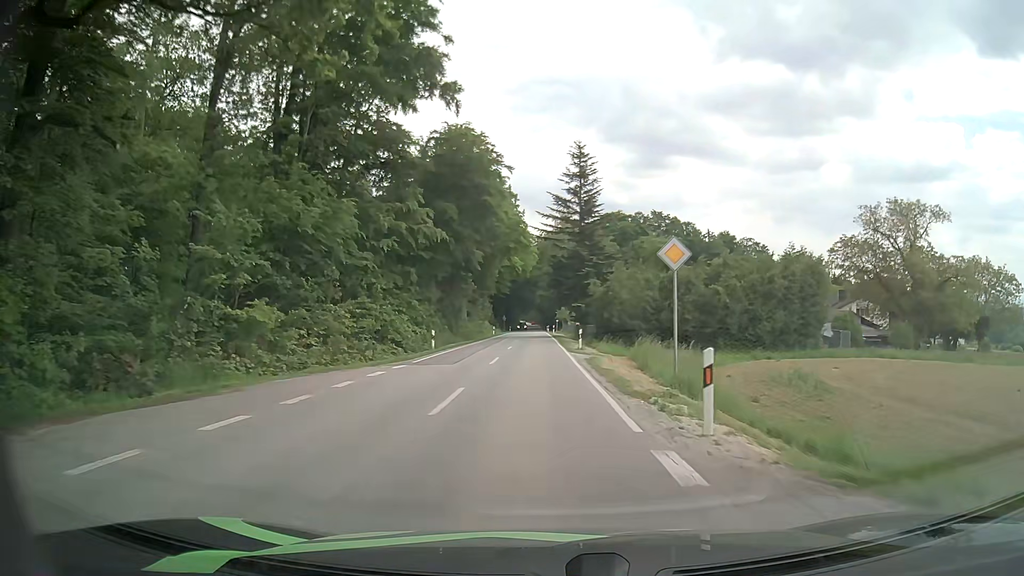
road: secondary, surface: asphalt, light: Day
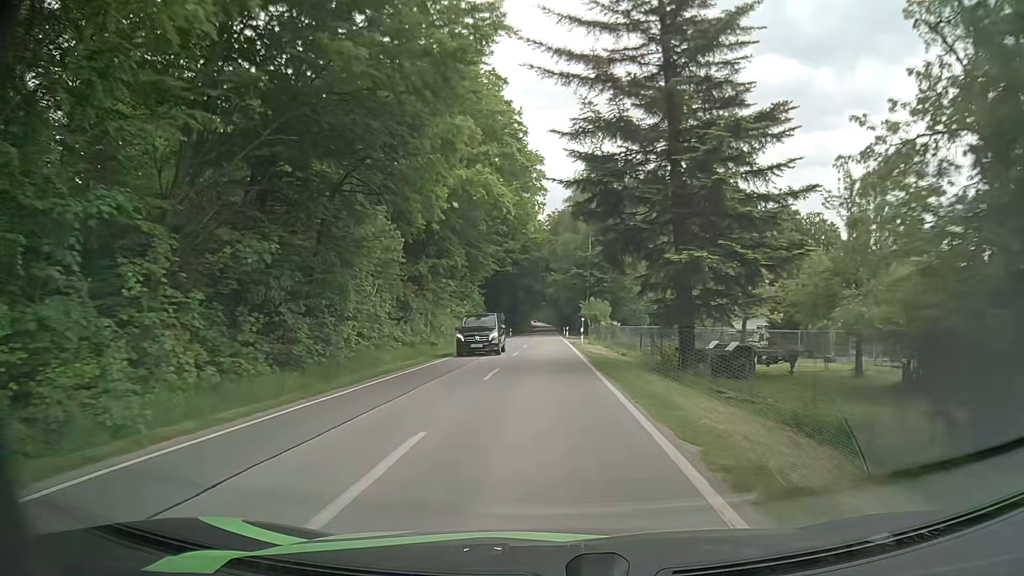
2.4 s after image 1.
(-0.3, +41.4) m; -1°
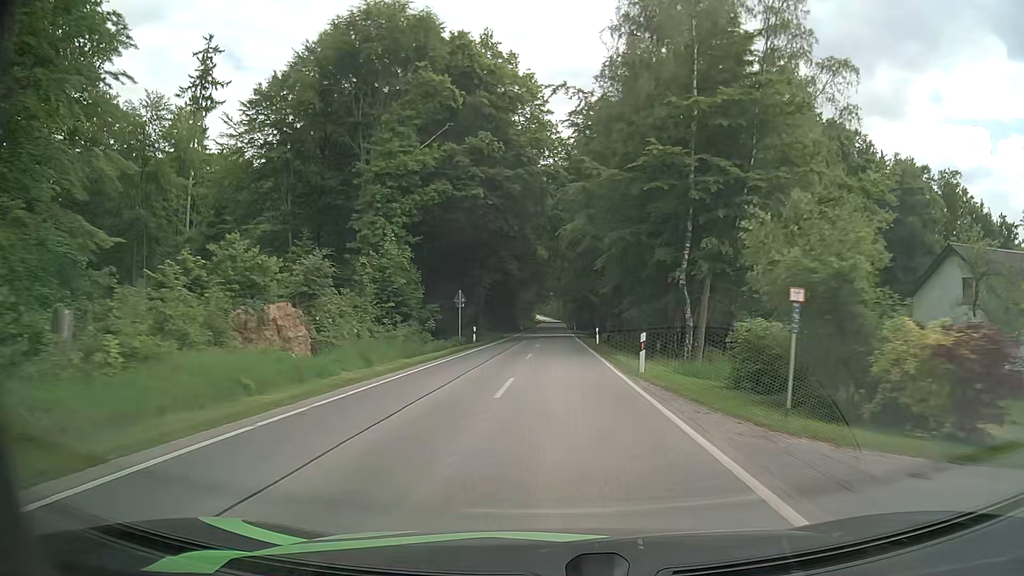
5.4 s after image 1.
(-0.4, +51.9) m; -1°
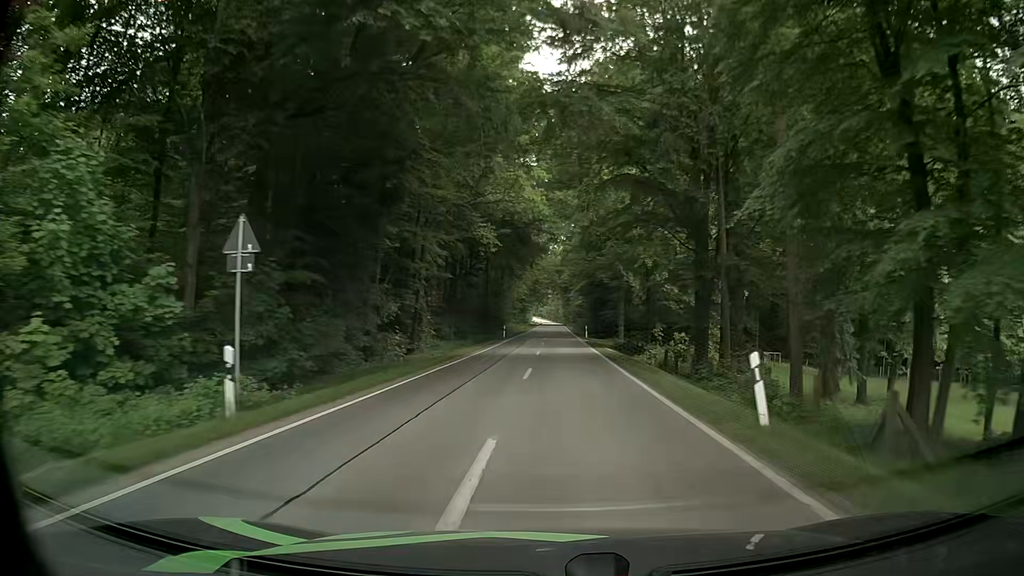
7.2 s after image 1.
(0.0, +31.4) m; 0°
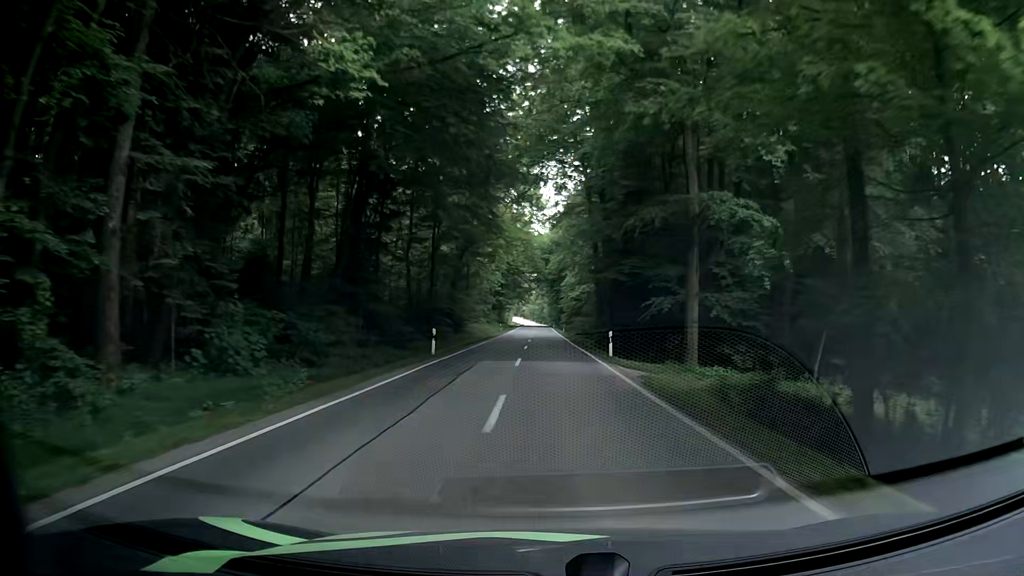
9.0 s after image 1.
(+0.4, +31.6) m; +1°
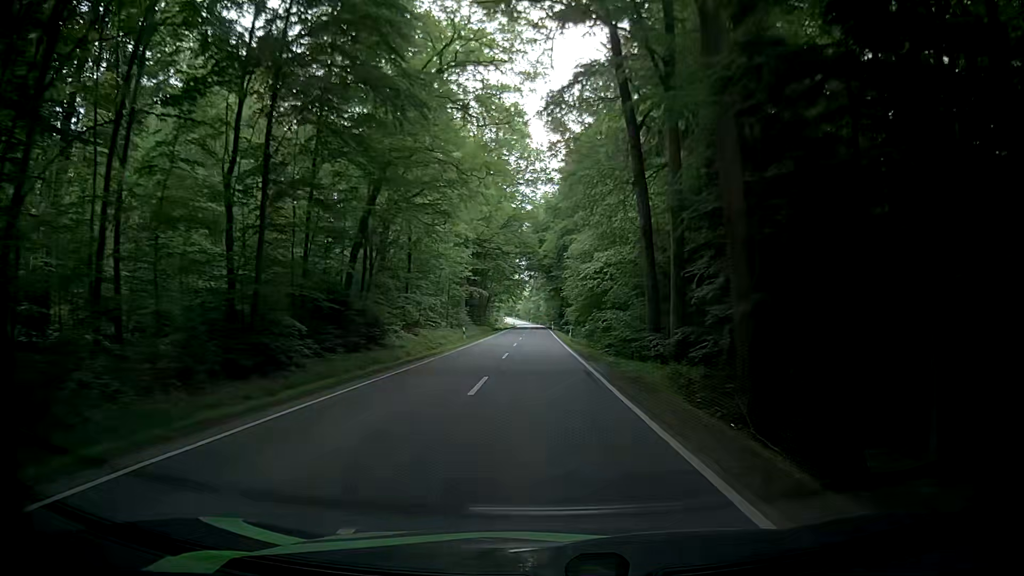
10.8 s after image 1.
(+0.6, +31.7) m; +1°
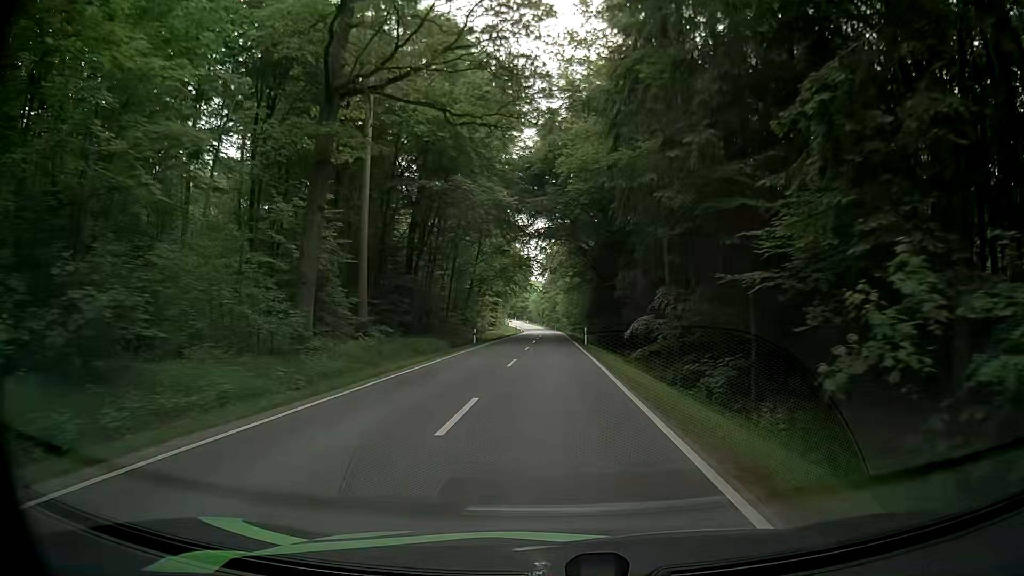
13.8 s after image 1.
(-0.1, +52.9) m; -1°
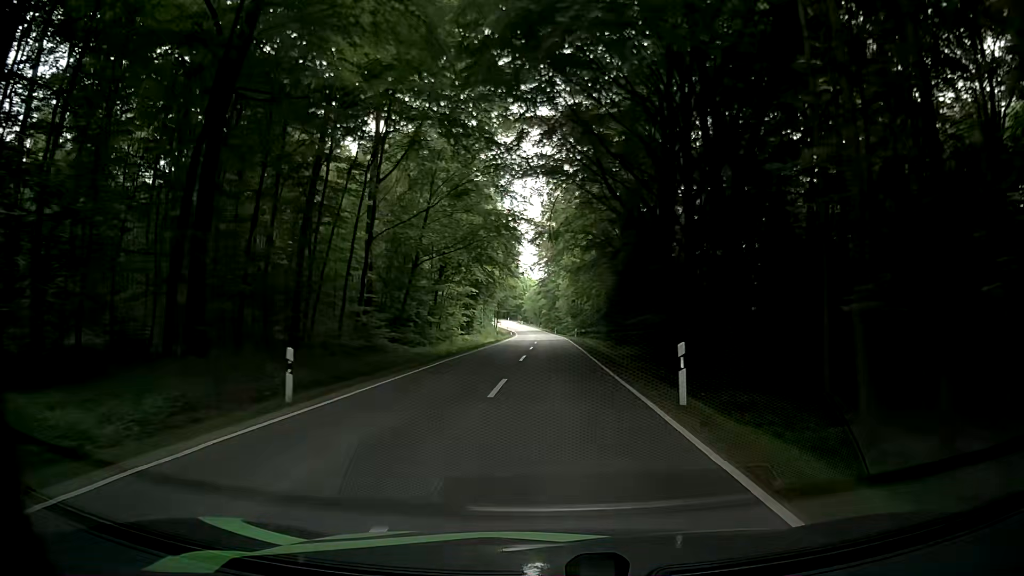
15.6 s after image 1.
(+0.3, +31.6) m; +1°
(0, +10) (0, +20) (0, +30) (0, +40) (-1, +50) (-1, +60) (-1, +70) (-1, +80) (-1, +90) (-1, +100) m
